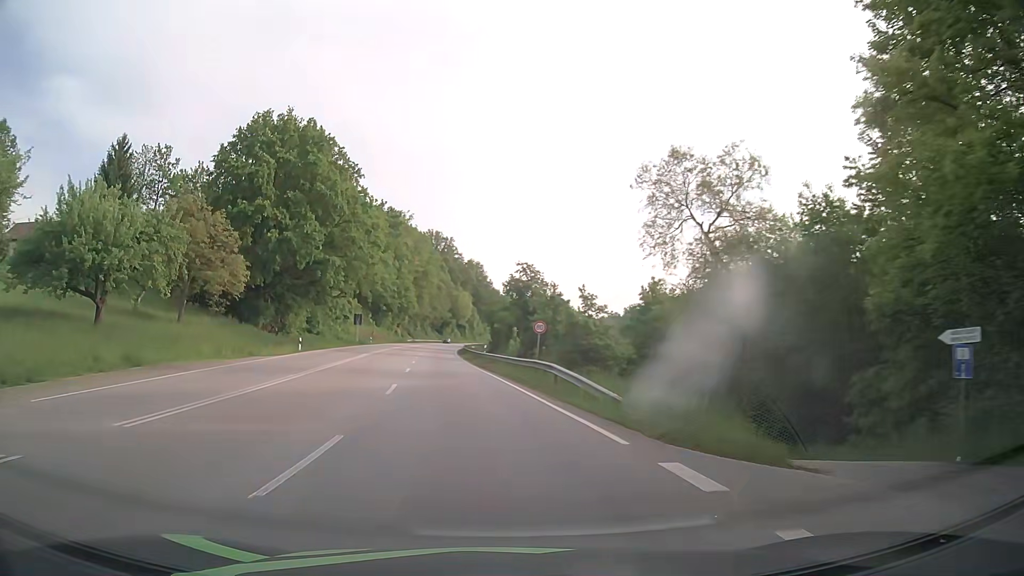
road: primary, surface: asphalt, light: Day
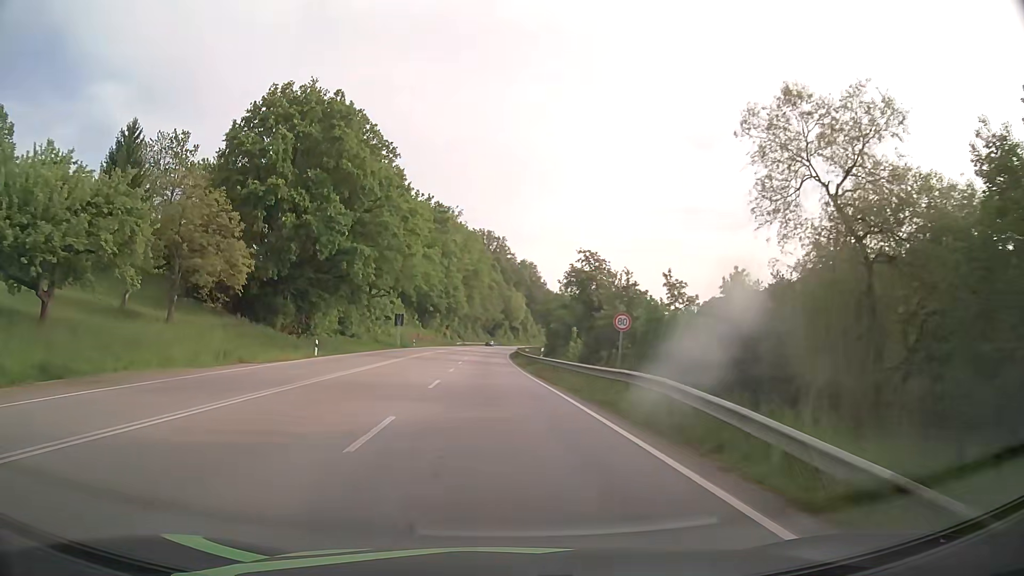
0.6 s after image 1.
(-0.5, +9.5) m; -5°
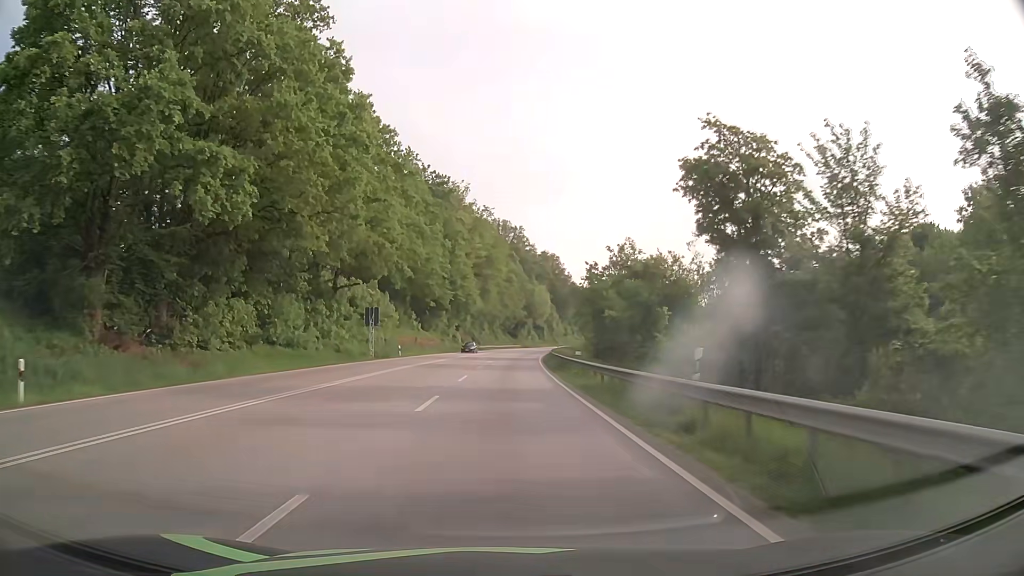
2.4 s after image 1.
(-0.7, +30.5) m; -2°
(0, +10) (0, +20) (0, +30) (+1, +40) (+1, +50) (+2, +60) (+2, +70) (+3, +80) (+4, +90) (+4, +100) m
